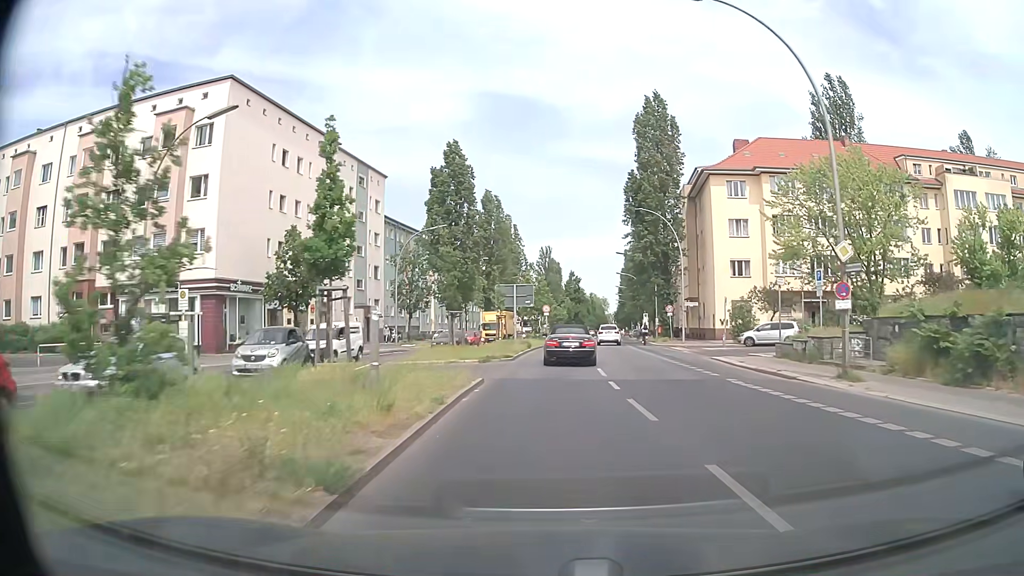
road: secondary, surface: asphalt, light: Day
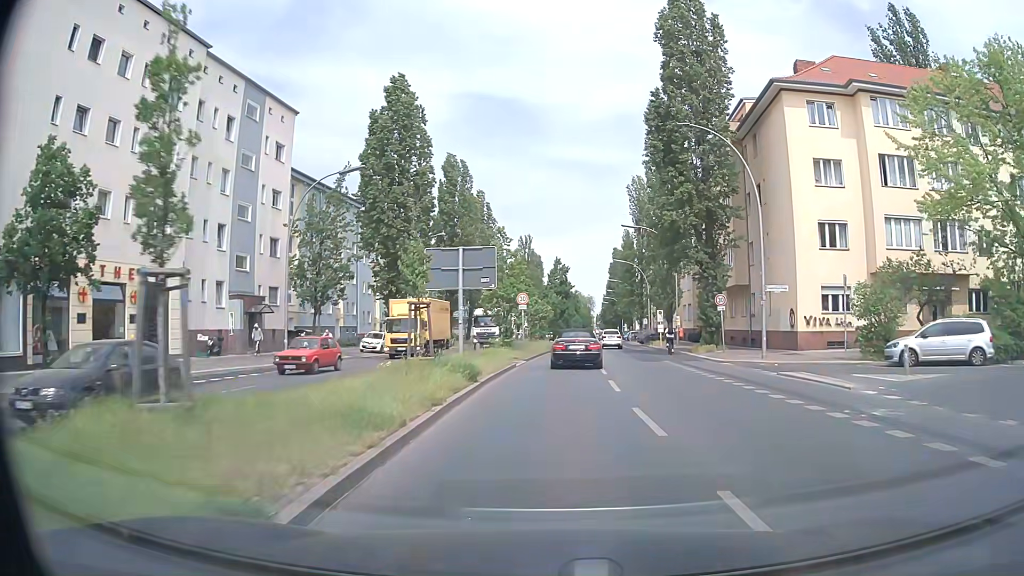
(+0.3, +22.5) m; +2°
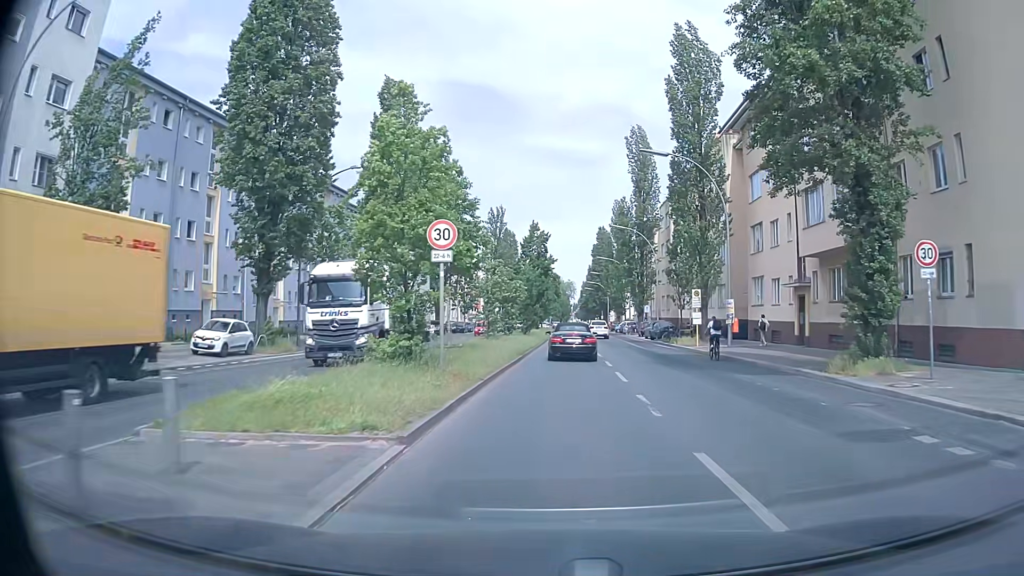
(+0.4, +22.4) m; +1°
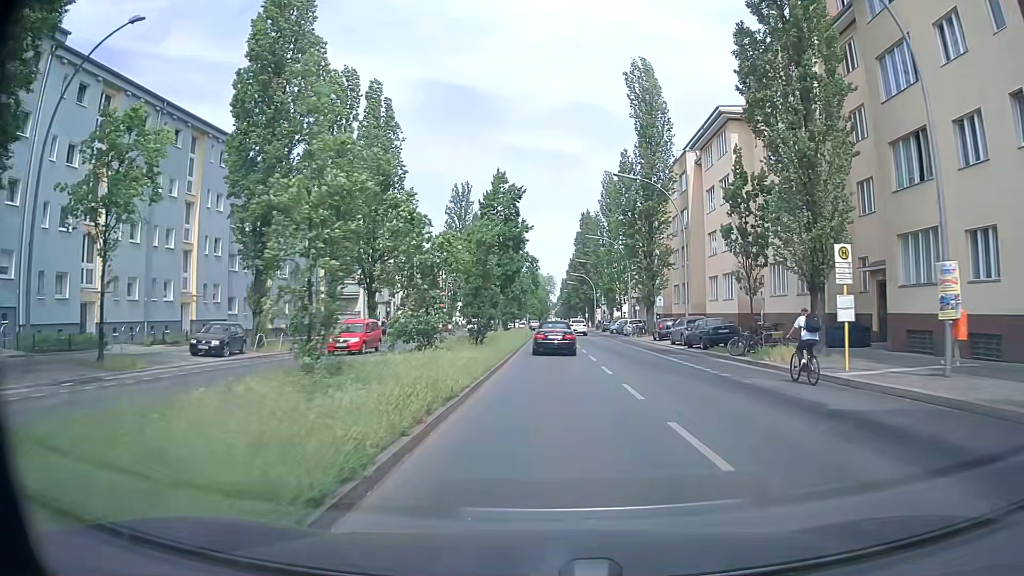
(+0.7, +21.8) m; +2°
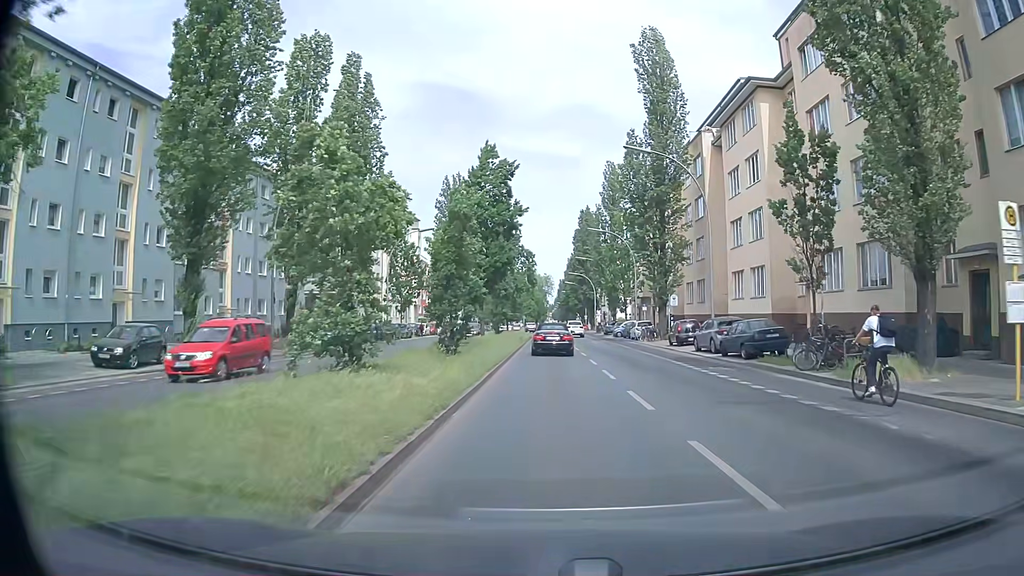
(0.0, +7.3) m; 0°
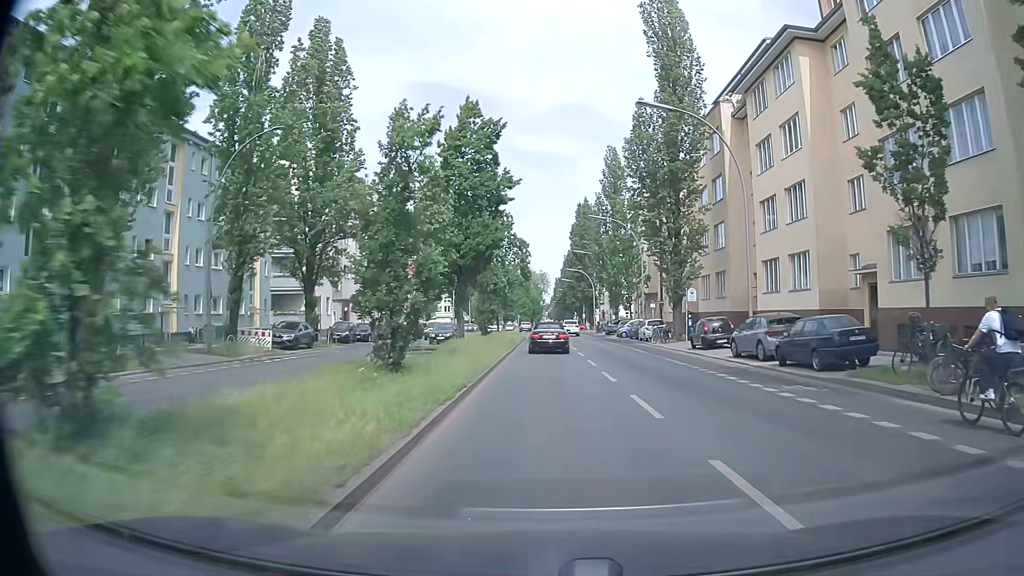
(0.0, +7.3) m; 0°
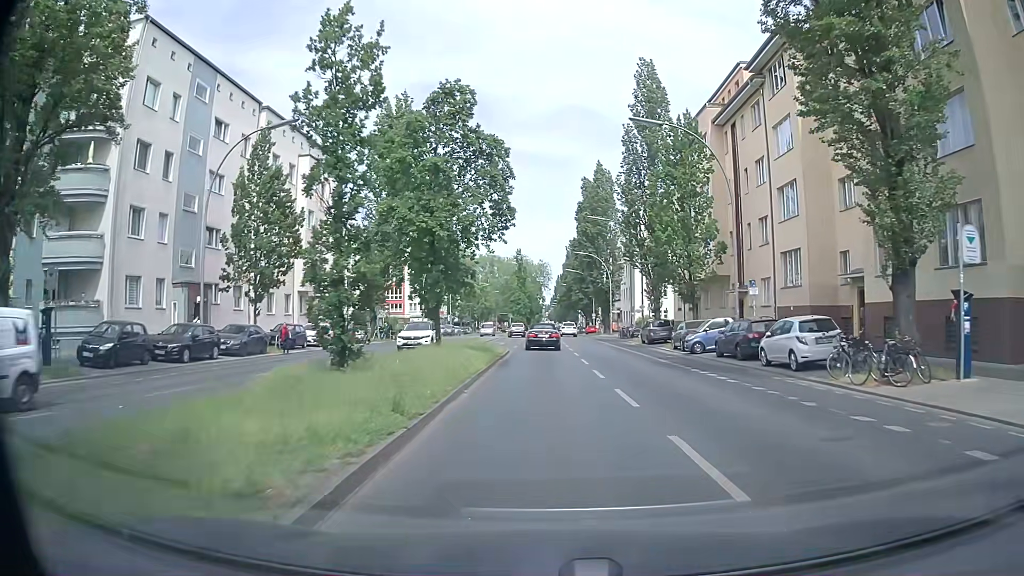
(+0.3, +28.7) m; +2°
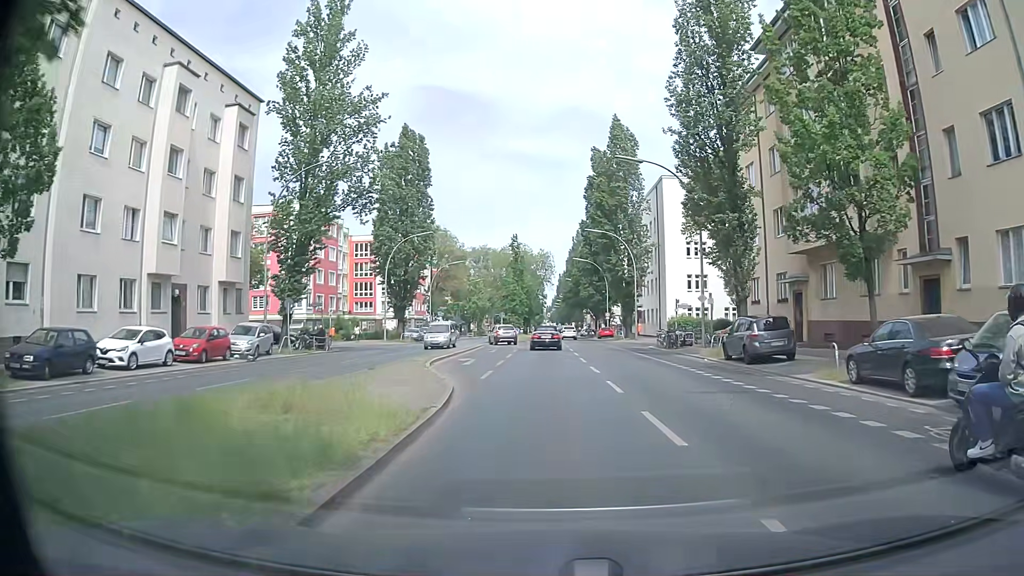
(-0.8, +21.6) m; -2°
(0, +10) (0, +20) (0, +30) (0, +40) (0, +50) (0, +60) (0, +70) (0, +80) (+1, +90) (+2, +100) m
